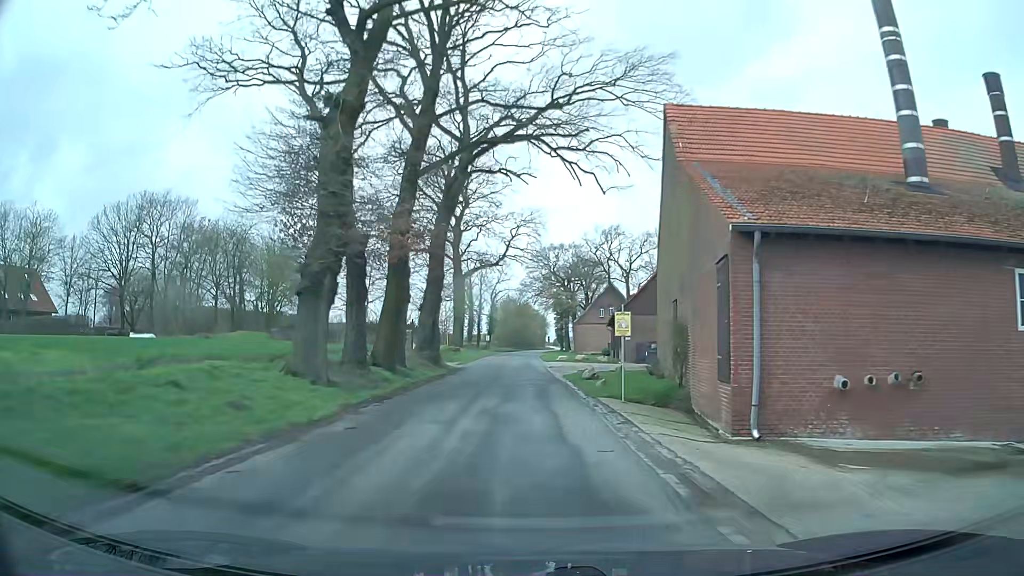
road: unclassified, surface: asphalt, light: Day
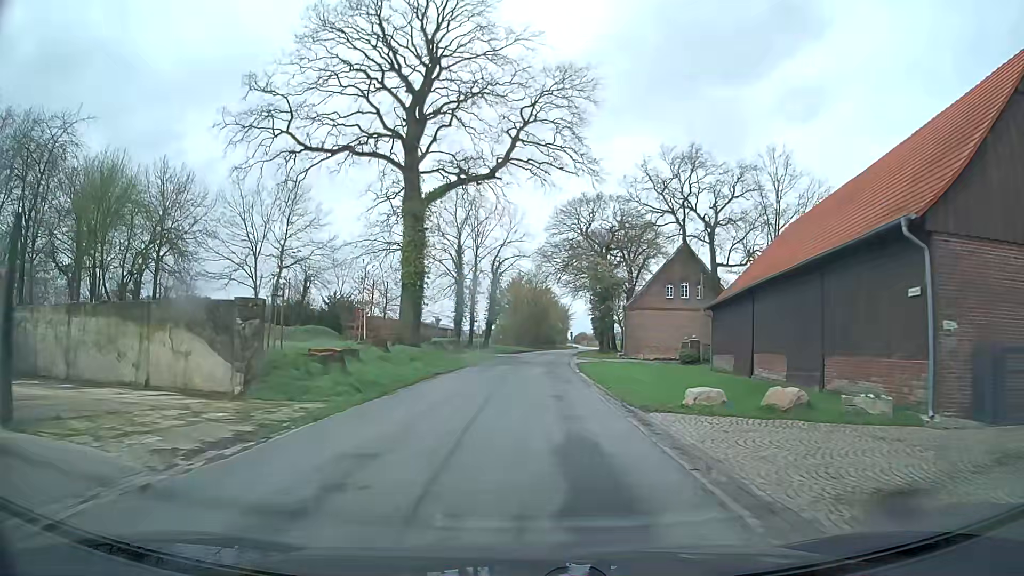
(-0.3, +37.5) m; 0°
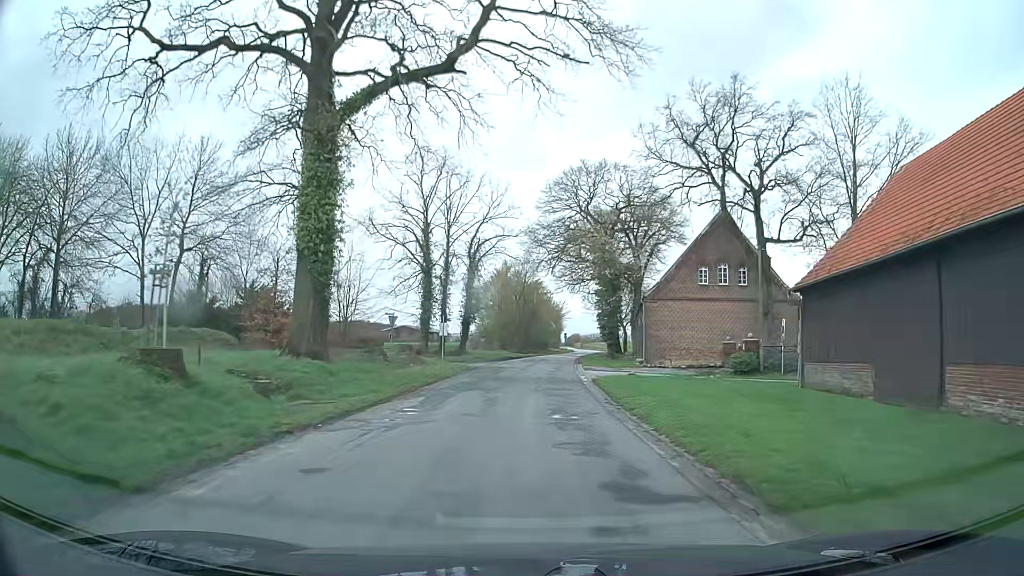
(-0.1, +15.0) m; 0°
